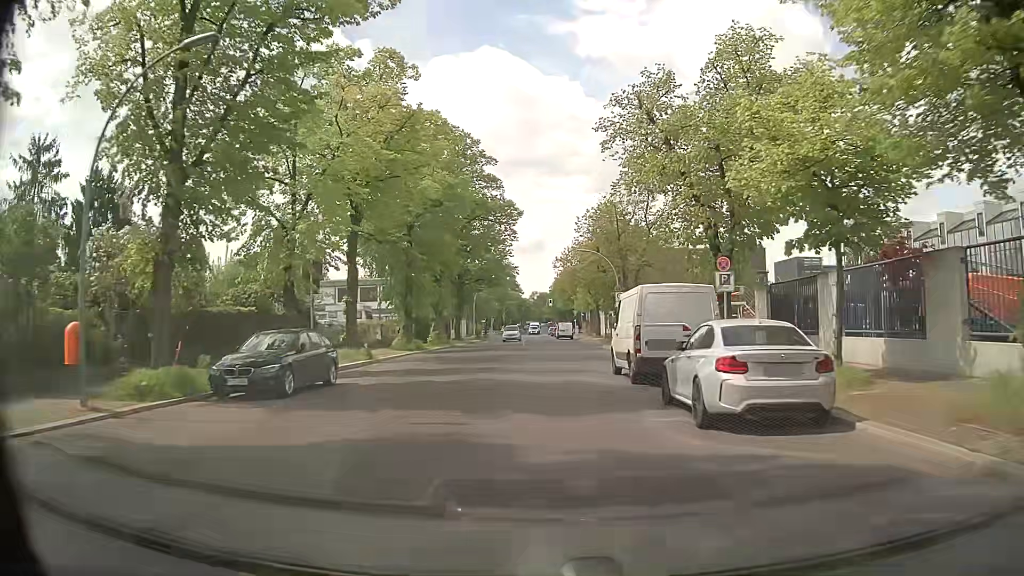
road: residential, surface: asphalt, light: Day
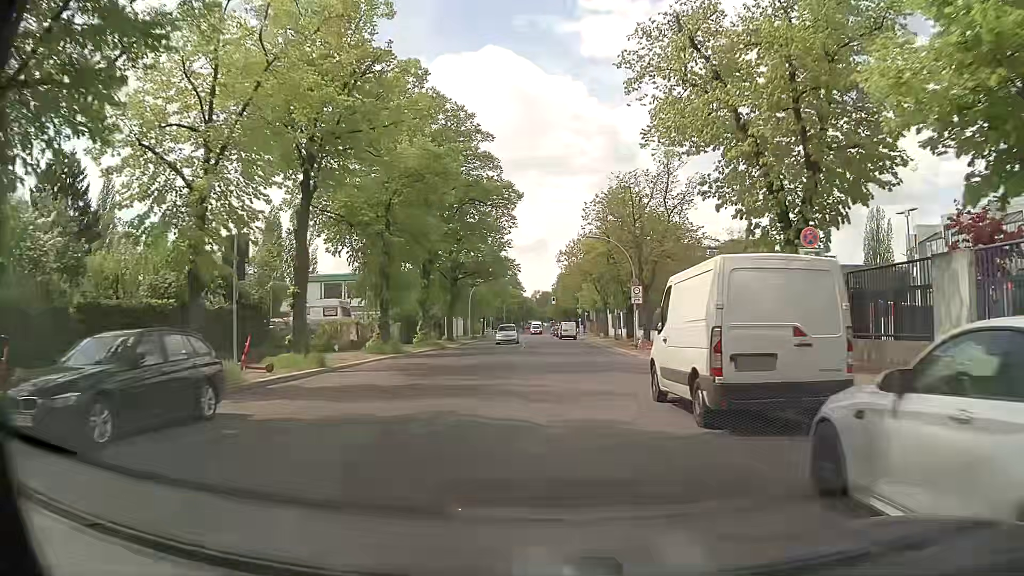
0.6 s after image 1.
(0.0, +6.8) m; 0°
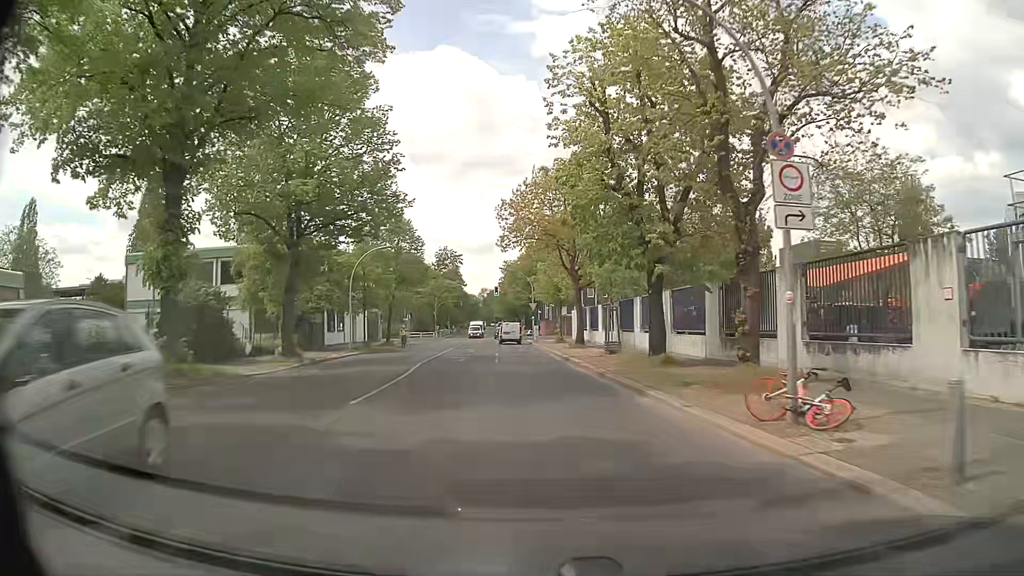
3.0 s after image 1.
(+1.0, +28.7) m; +5°
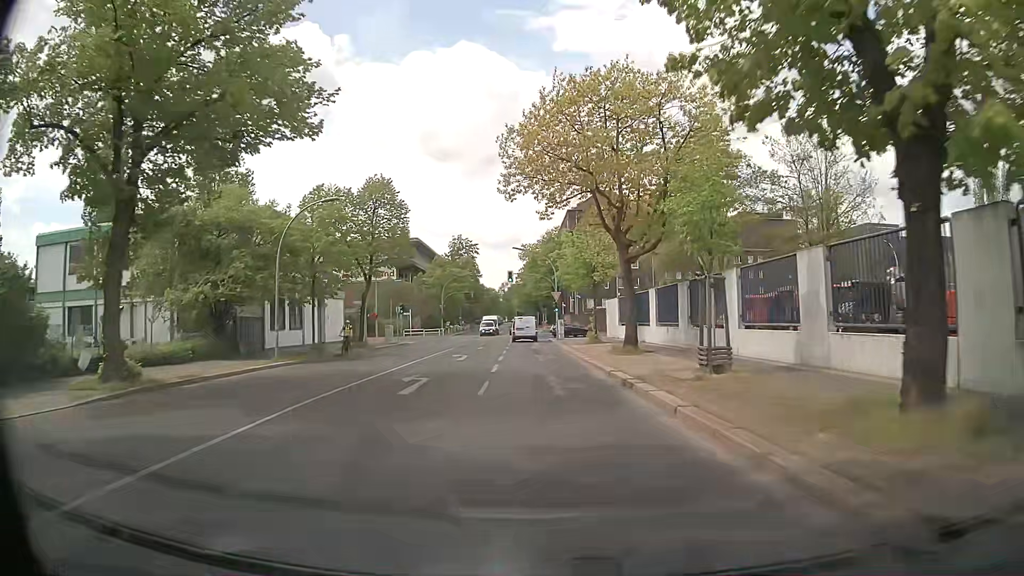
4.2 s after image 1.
(-0.4, +14.9) m; -3°
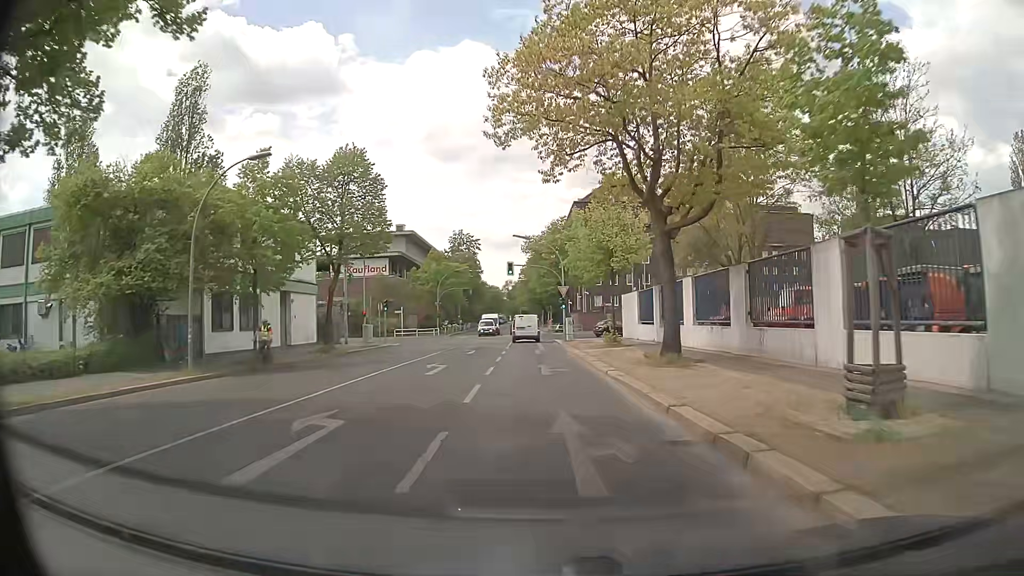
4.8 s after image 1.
(+0.1, +7.5) m; 0°
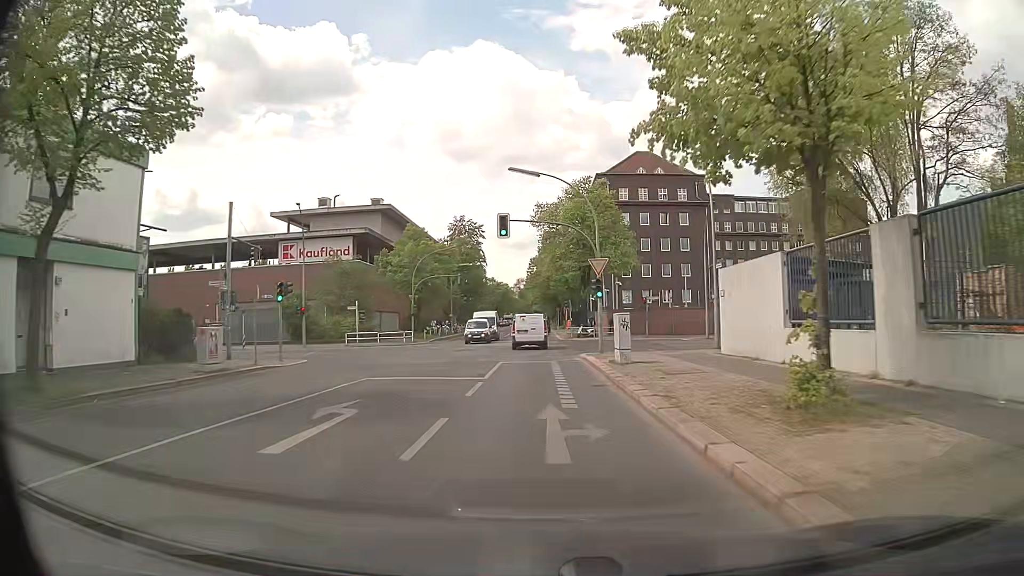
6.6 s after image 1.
(-0.2, +22.7) m; -1°
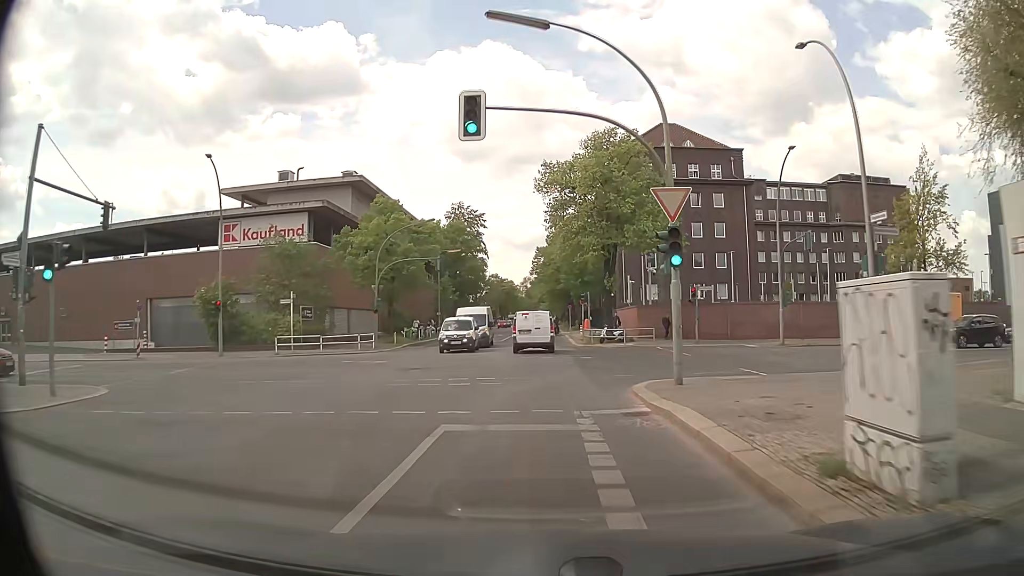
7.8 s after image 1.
(-0.2, +15.2) m; -1°
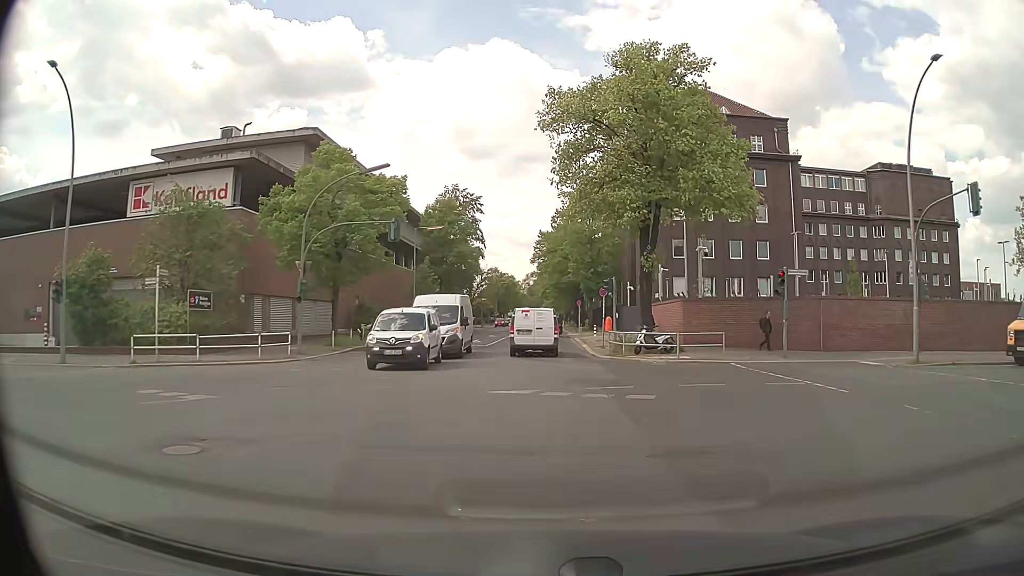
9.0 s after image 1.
(-0.1, +14.0) m; -1°
(0, +10) (0, +20) (0, +30) (0, +40) (0, +50) (0, +60) (0, +70) (0, +80) (0, +90) (0, +100) m
